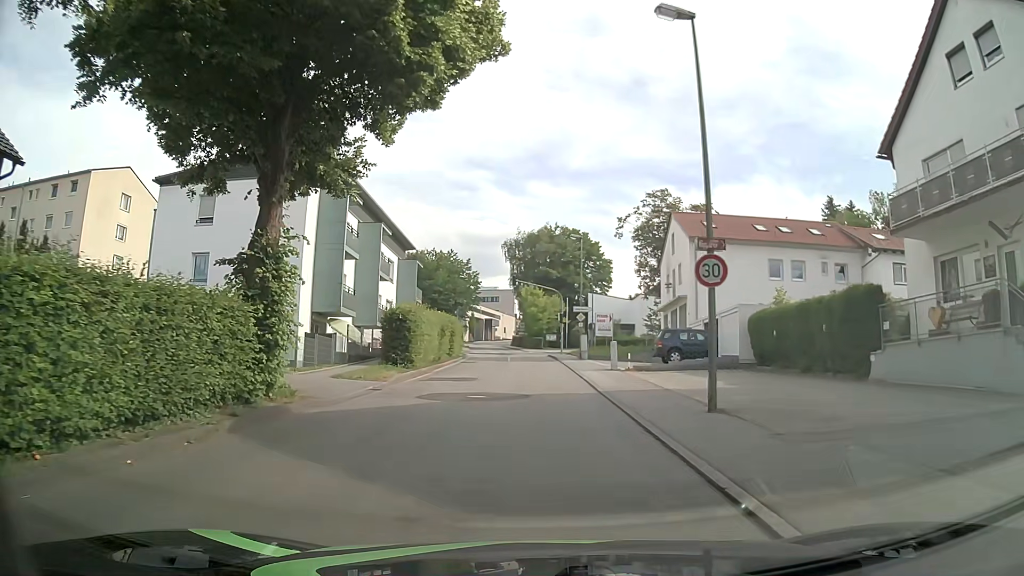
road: unclassified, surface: asphalt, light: Day
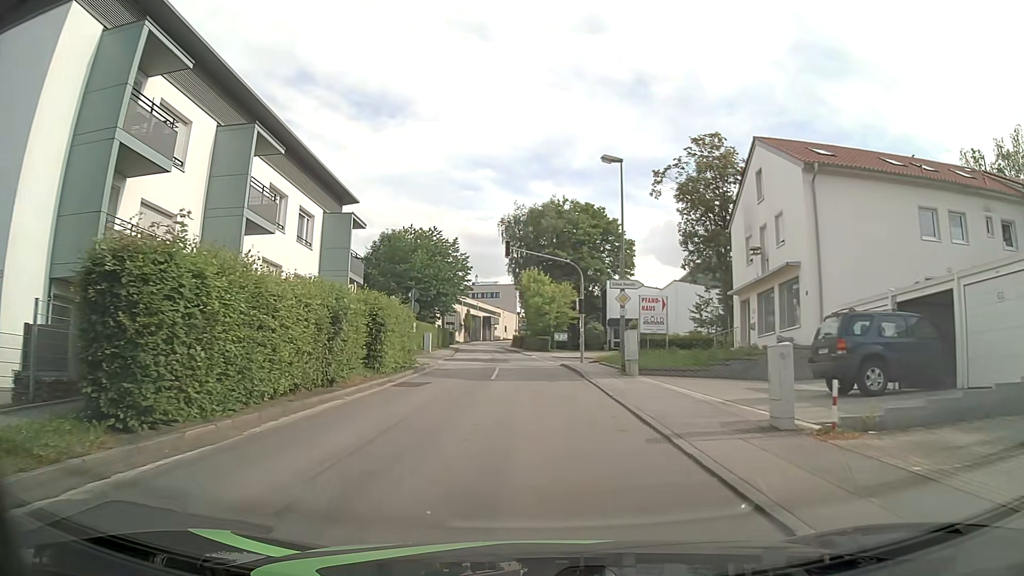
(-0.1, +19.1) m; 0°
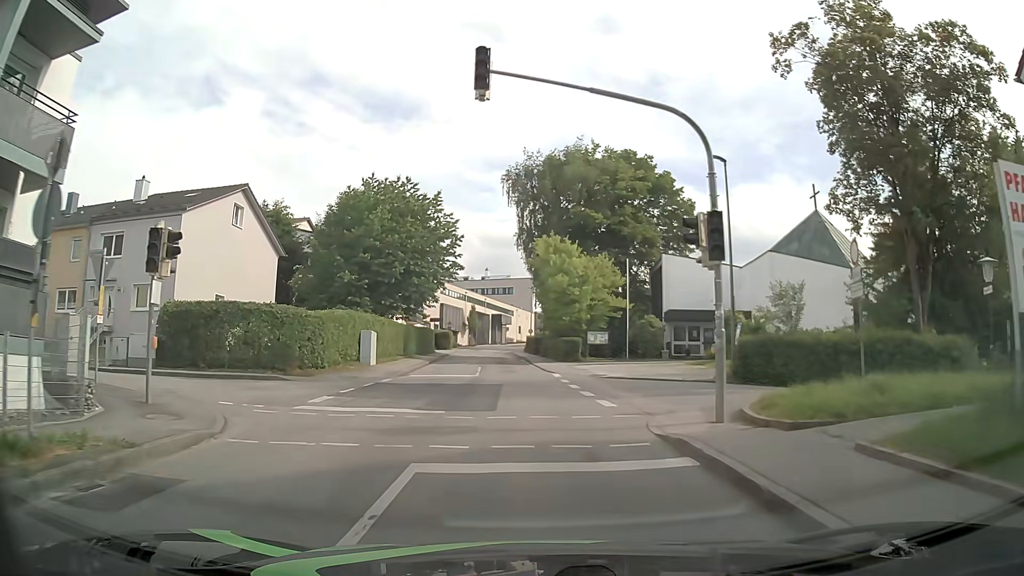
(-0.4, +23.9) m; -2°
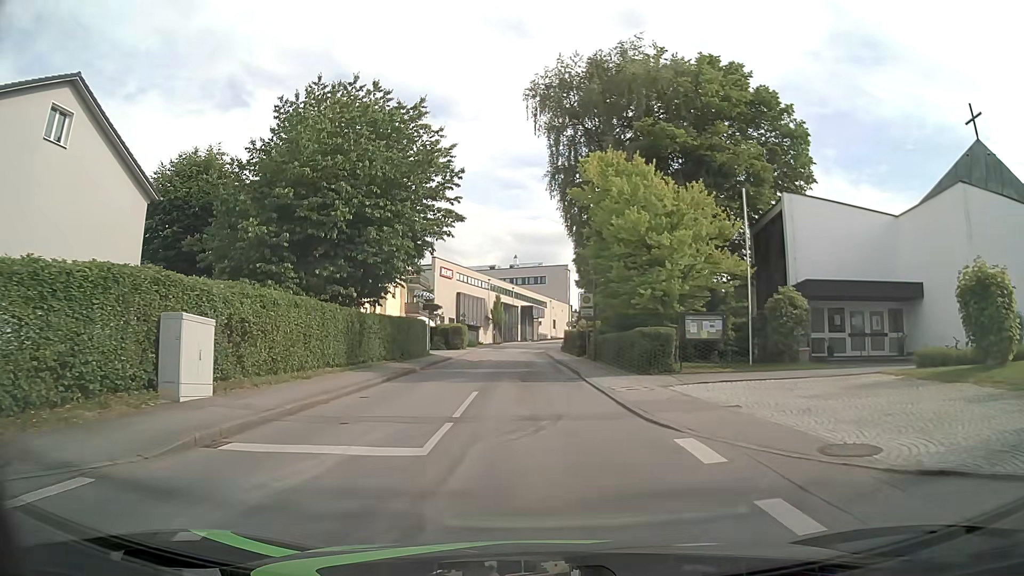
(-0.6, +19.3) m; -3°
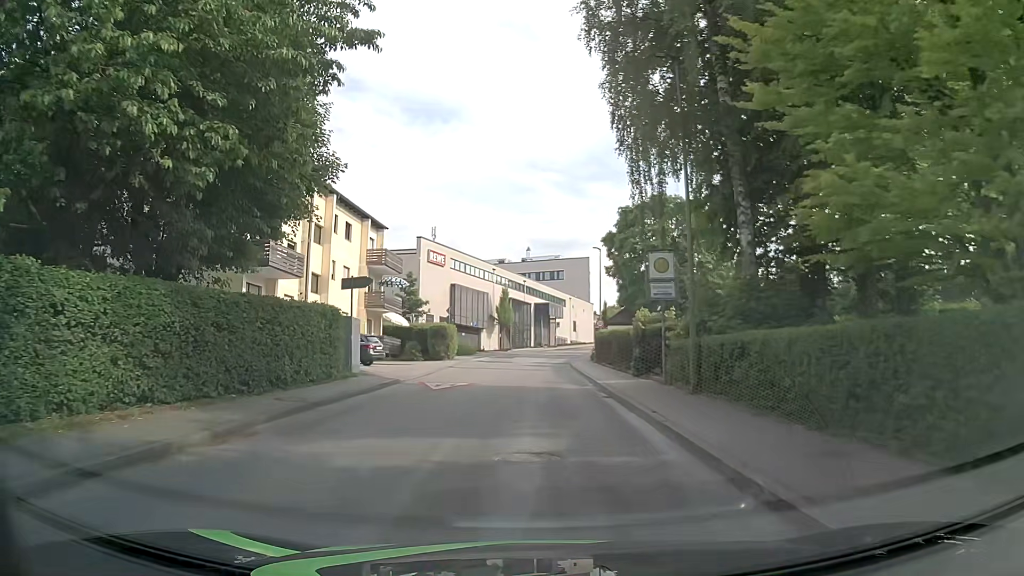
(-0.2, +19.4) m; -2°
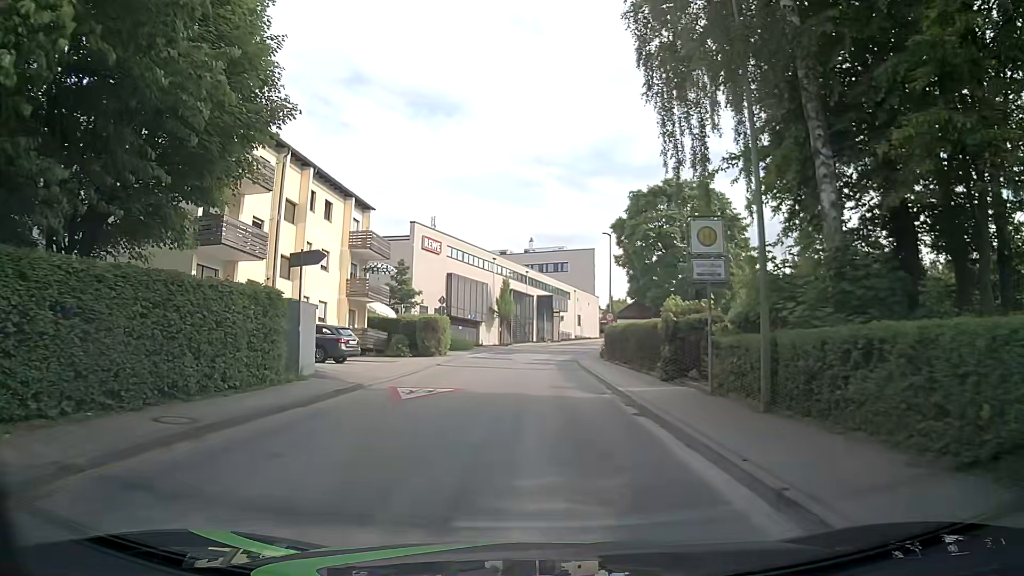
(0.0, +4.8) m; +1°
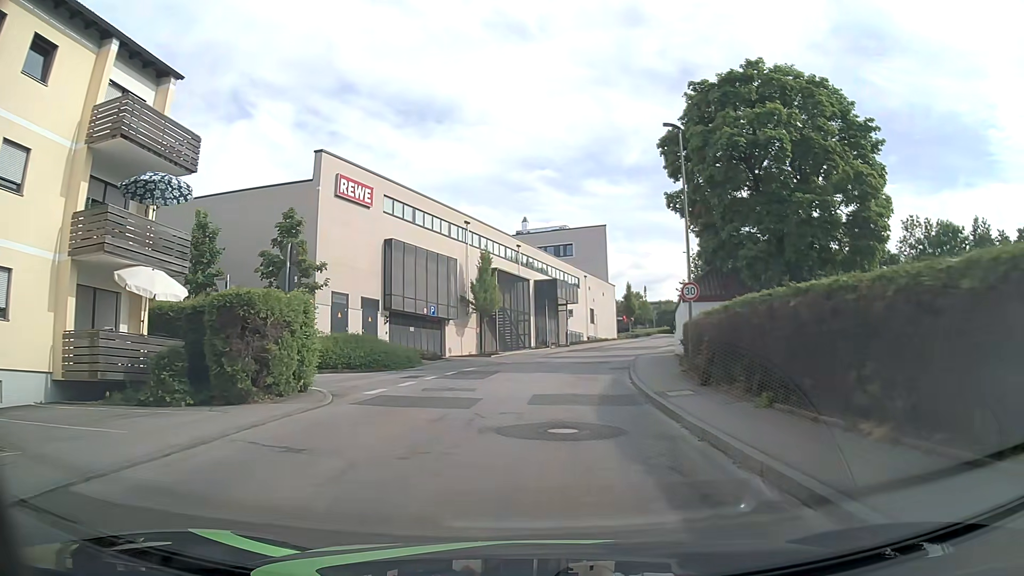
(-0.4, +24.2) m; 0°
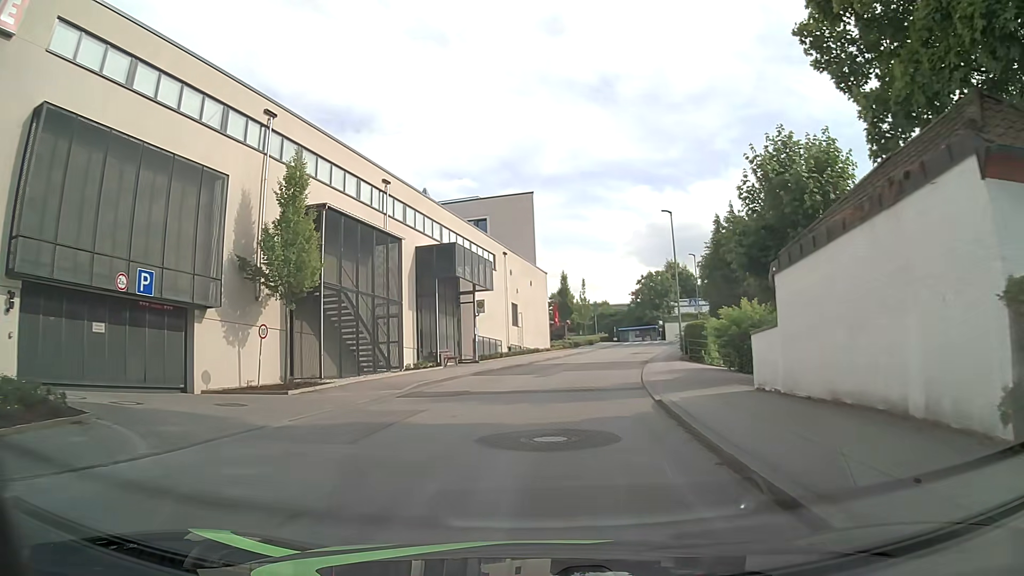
(+1.1, +24.0) m; +6°
